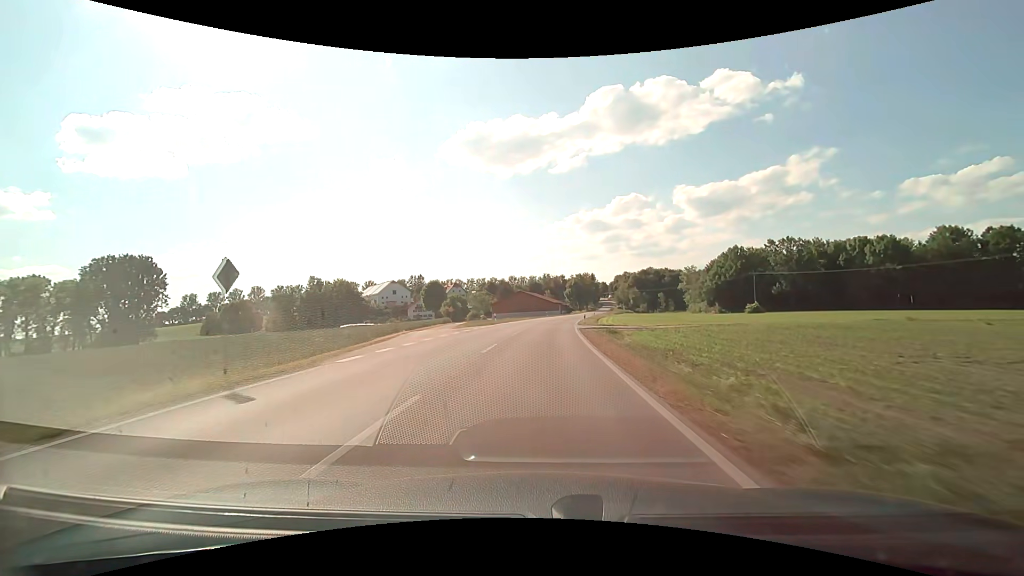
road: secondary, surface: asphalt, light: Day
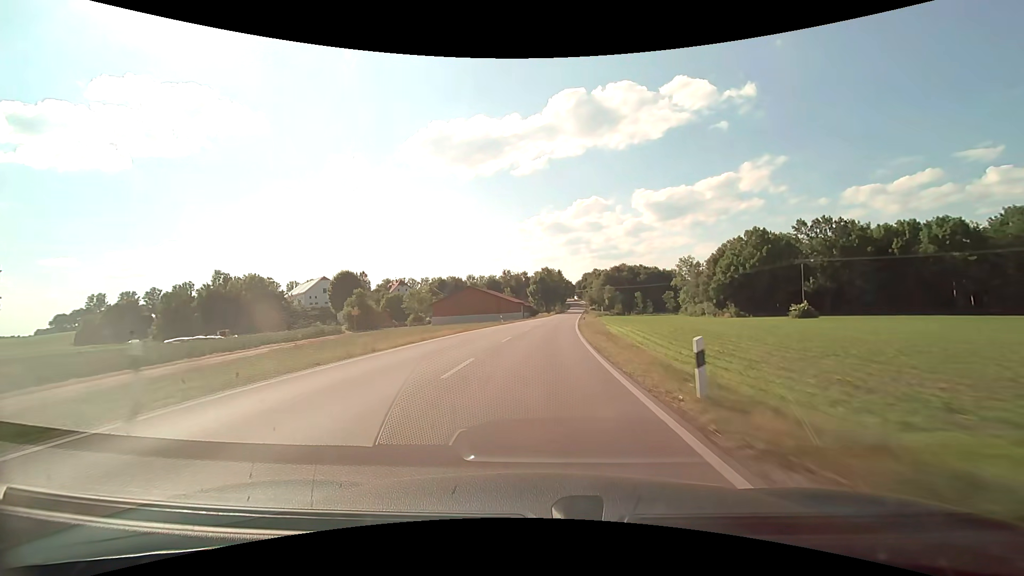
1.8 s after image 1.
(+1.5, +41.7) m; +4°
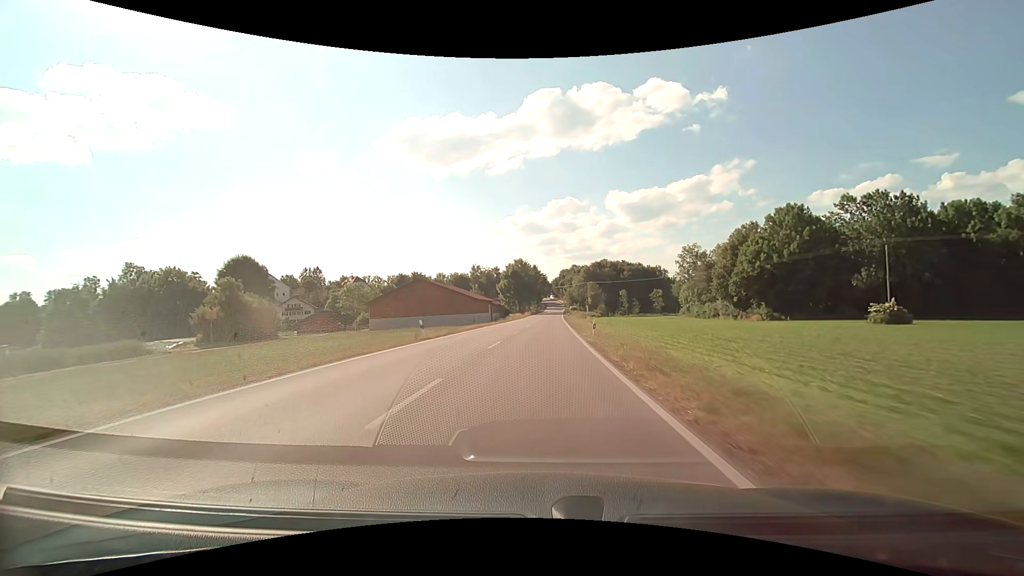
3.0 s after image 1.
(+0.7, +28.3) m; +3°
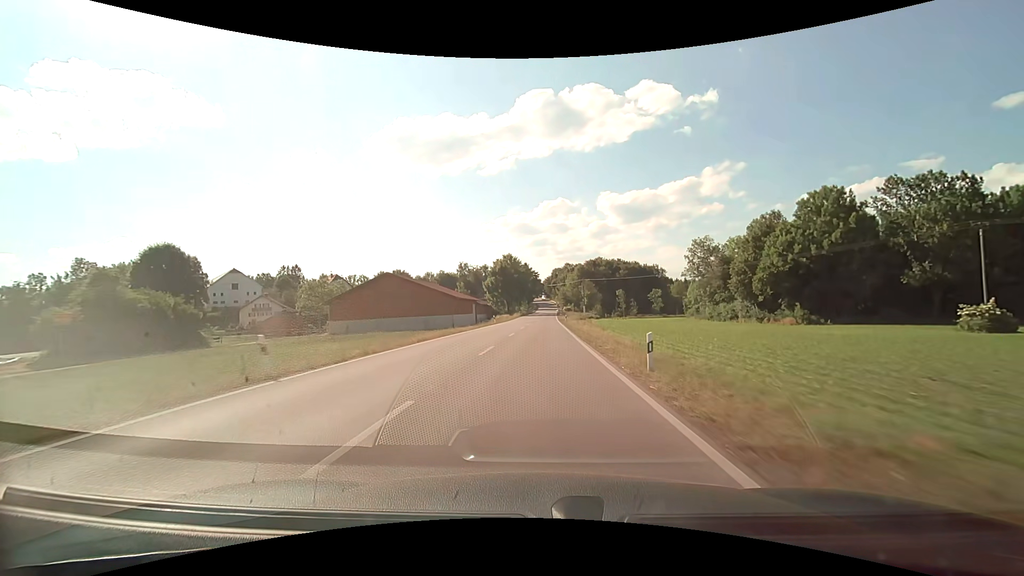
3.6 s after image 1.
(+0.1, +14.3) m; +1°
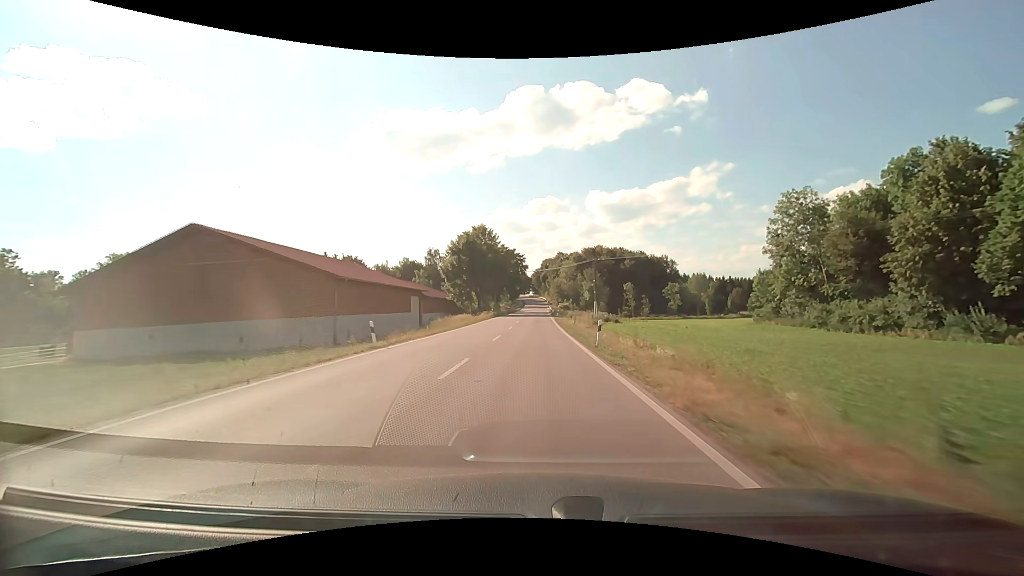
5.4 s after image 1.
(+0.6, +41.8) m; +1°
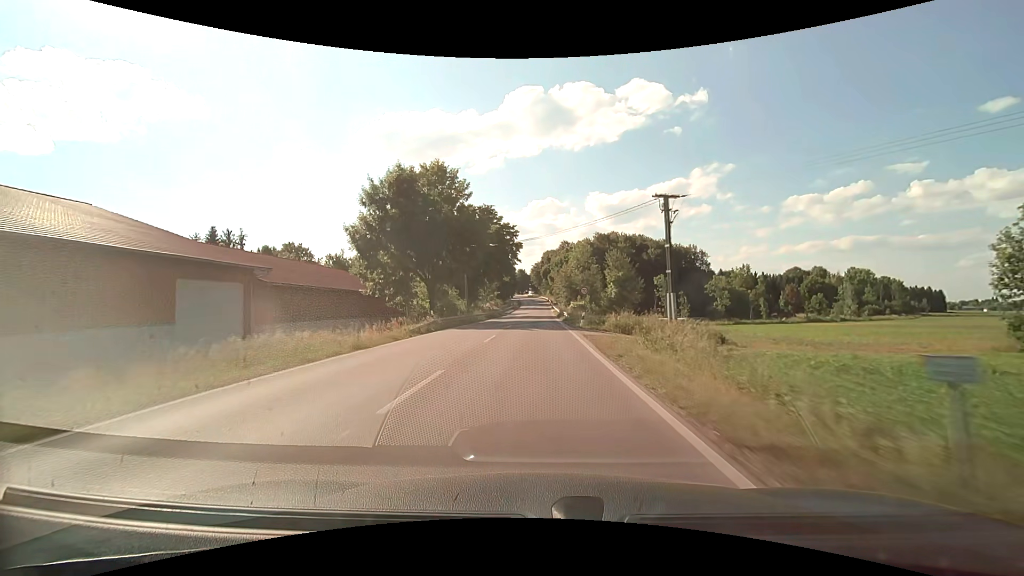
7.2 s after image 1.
(+0.1, +39.3) m; 0°
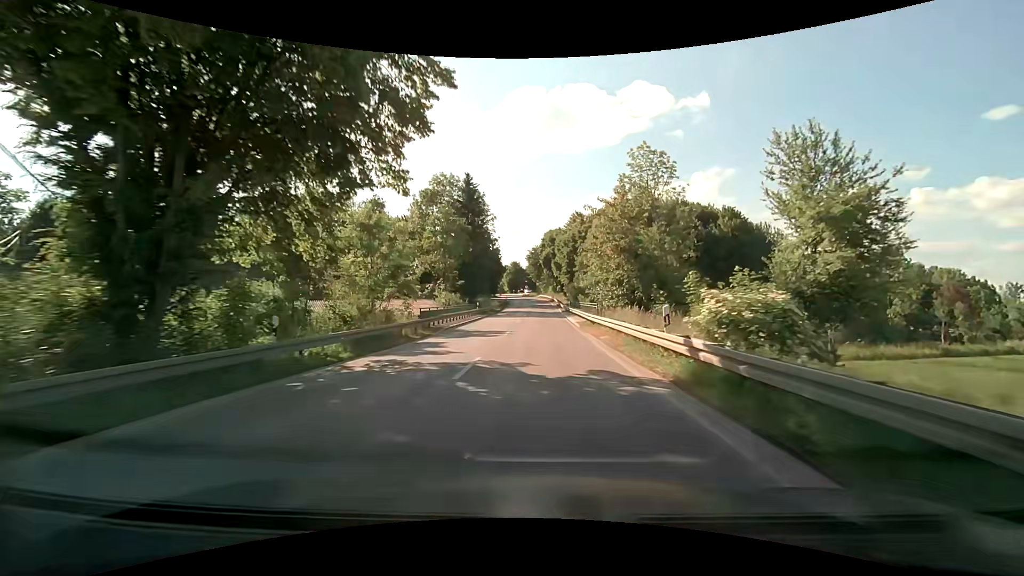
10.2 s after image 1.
(0.0, +56.8) m; +1°
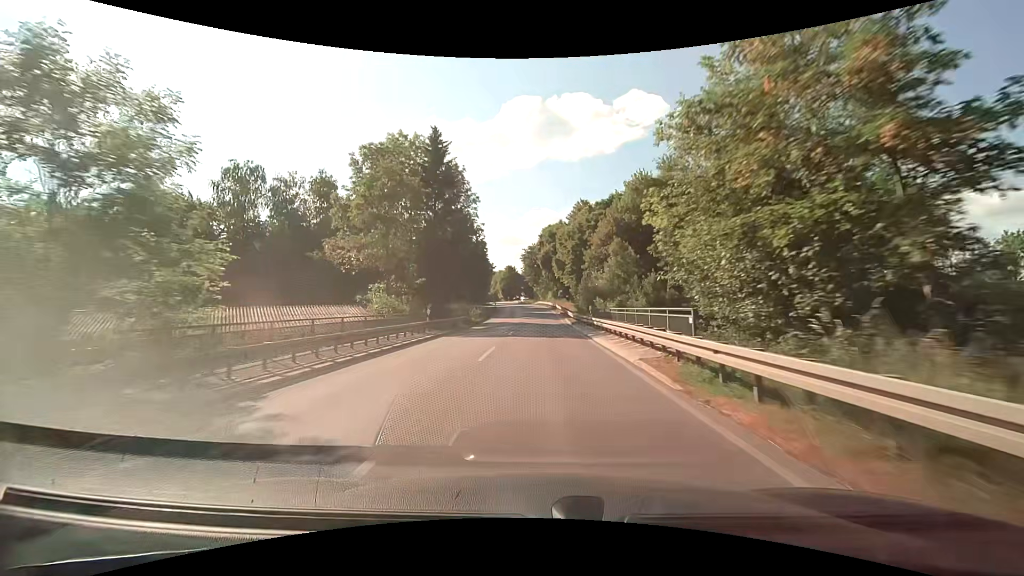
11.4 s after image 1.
(-0.1, +20.8) m; 0°
(0, +10) (0, +20) (0, +30) (0, +40) (0, +50) (0, +60) (0, +70) (0, +80) (-1, +90) (-1, +100) m
